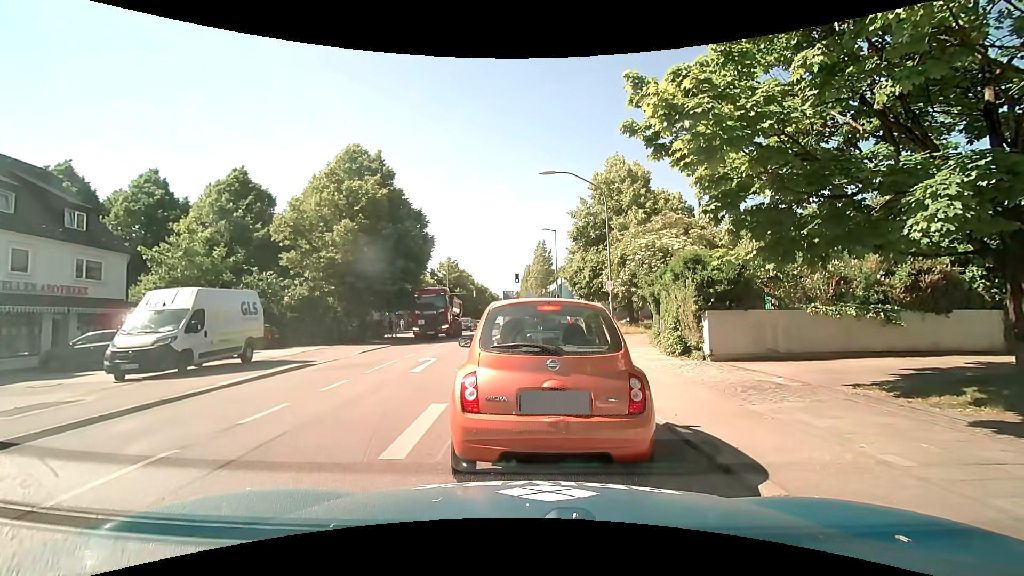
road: secondary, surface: asphalt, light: Day
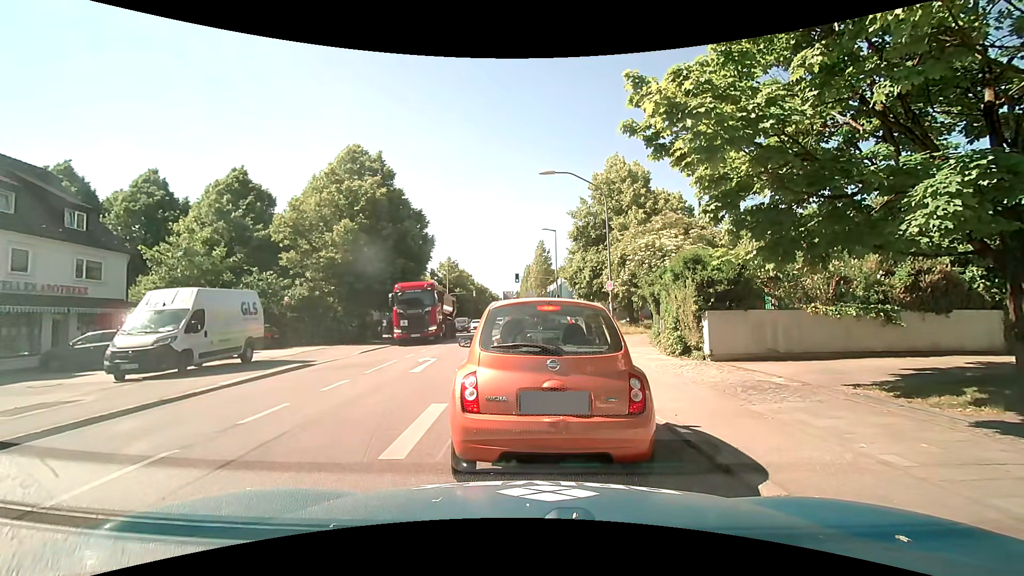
(0.0, 0.0) m; 0°
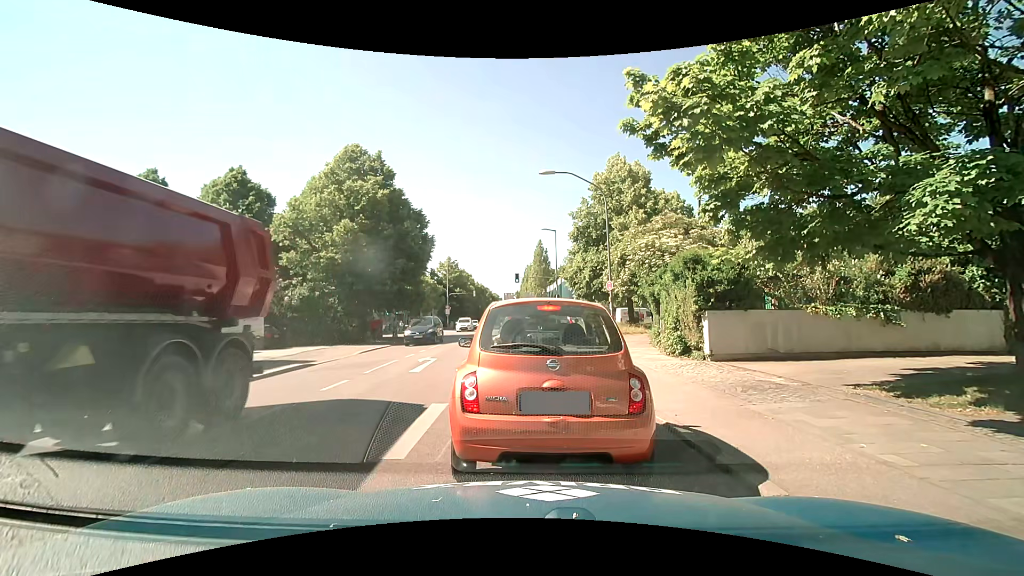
(0.0, 0.0) m; 0°
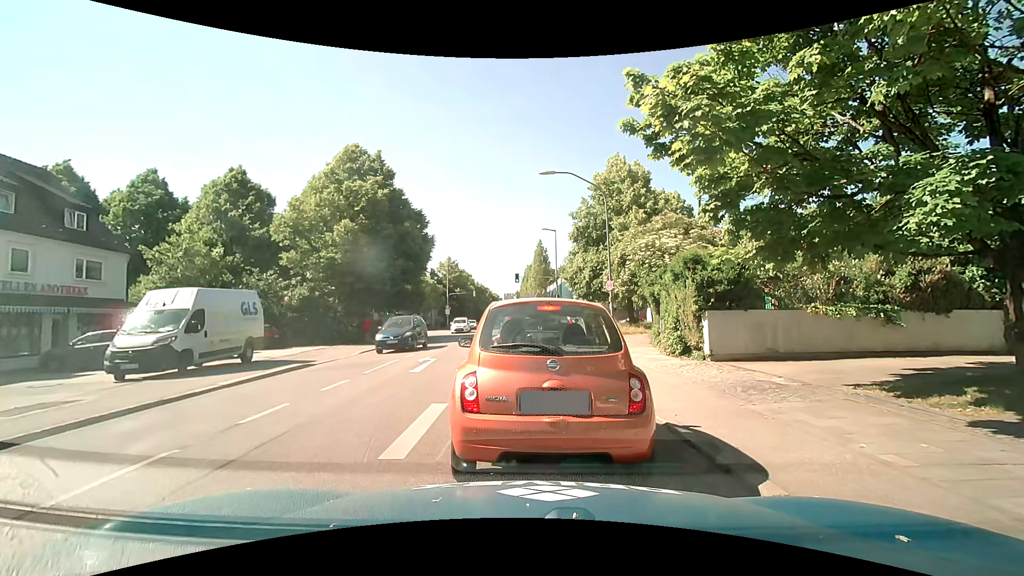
(0.0, 0.0) m; 0°
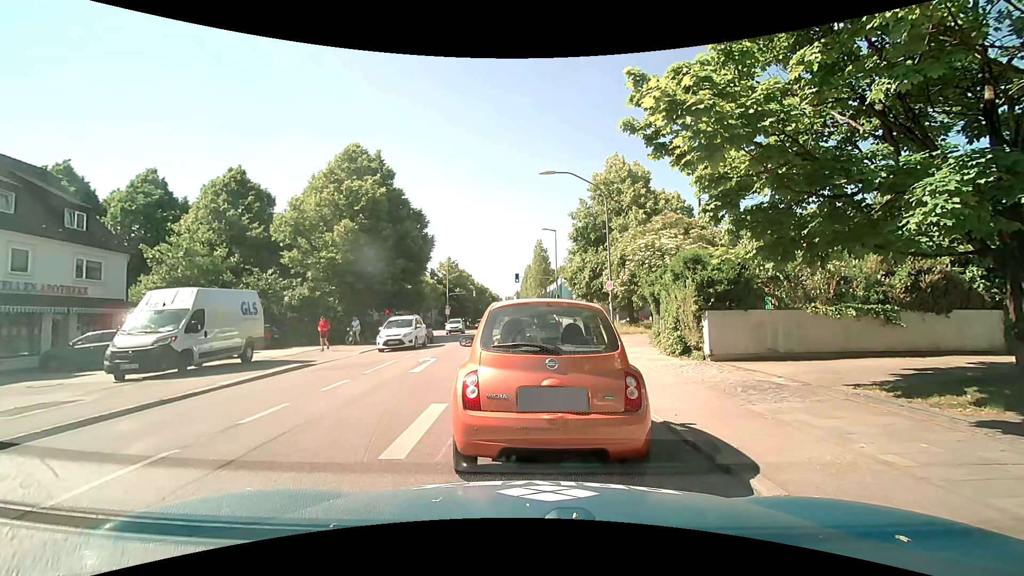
(0.0, 0.0) m; 0°
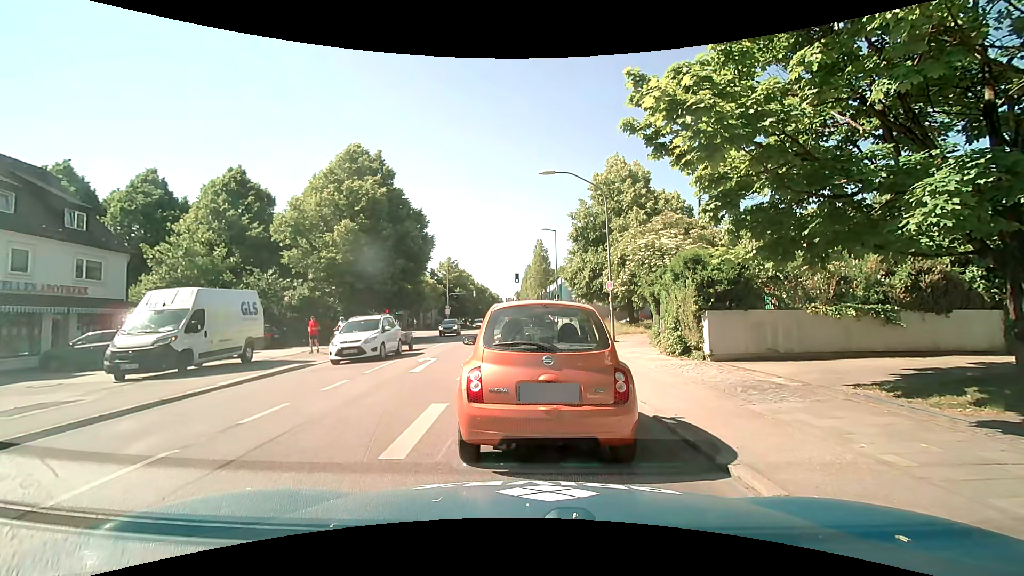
(0.0, 0.0) m; 0°
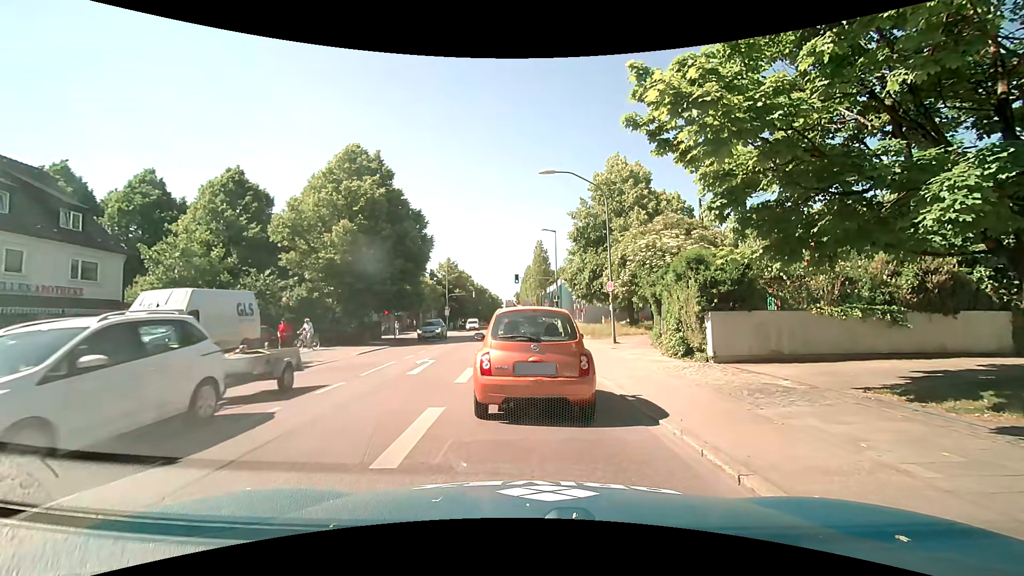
(0.0, +0.2) m; 0°
